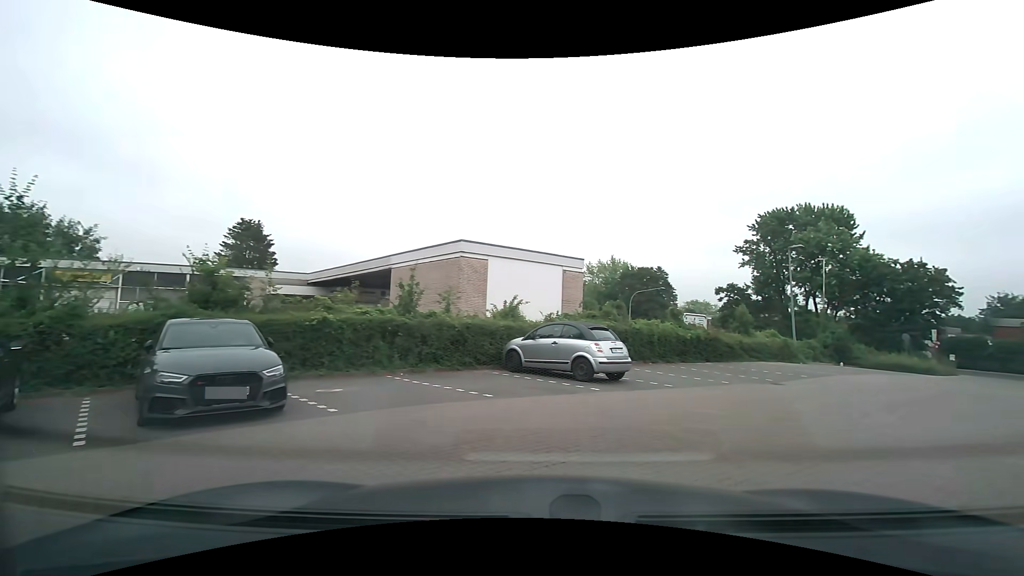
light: Day
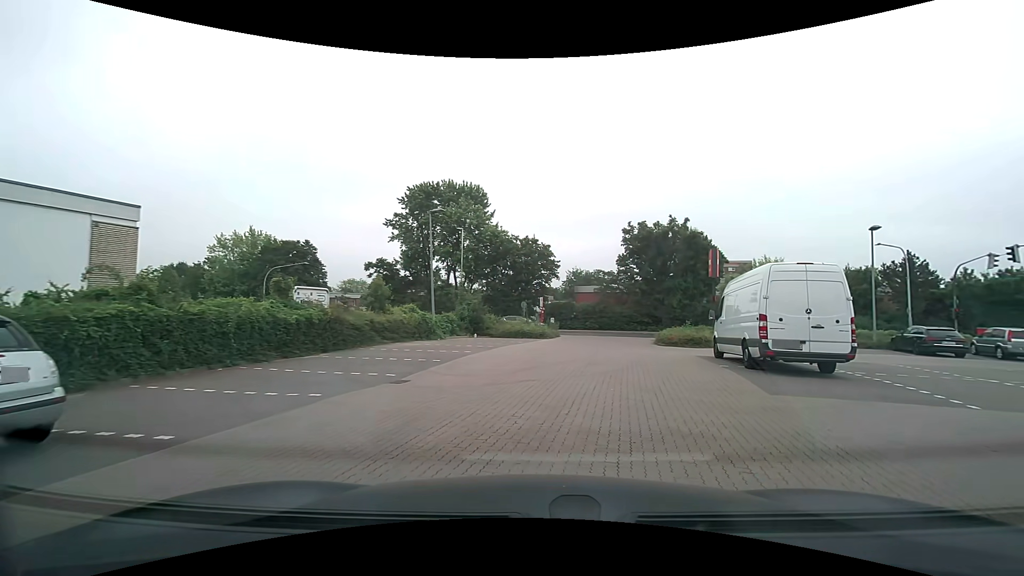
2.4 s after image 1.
(+2.4, +6.8) m; +38°
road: service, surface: paving_stones
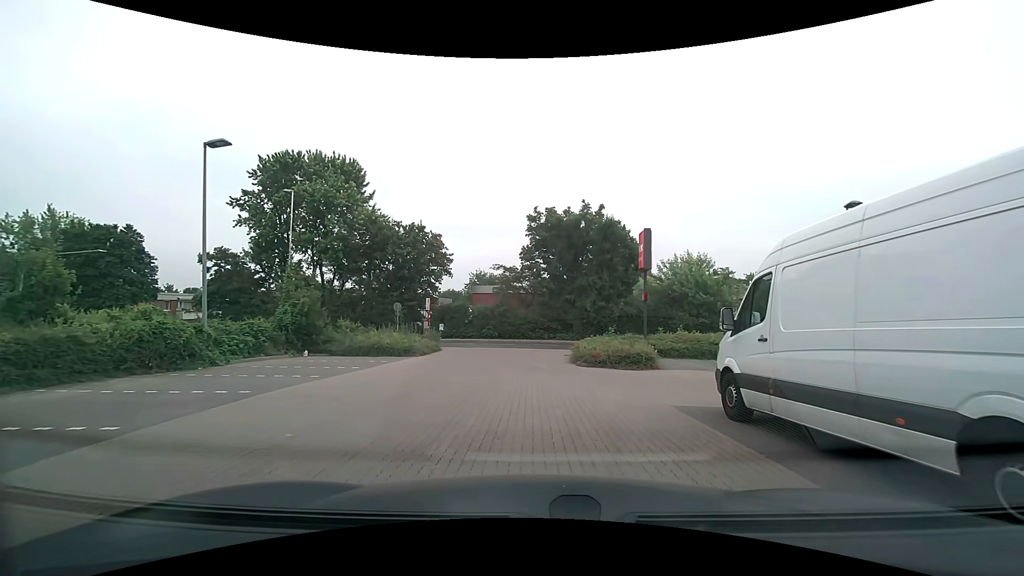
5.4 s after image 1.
(+1.4, +10.6) m; +9°
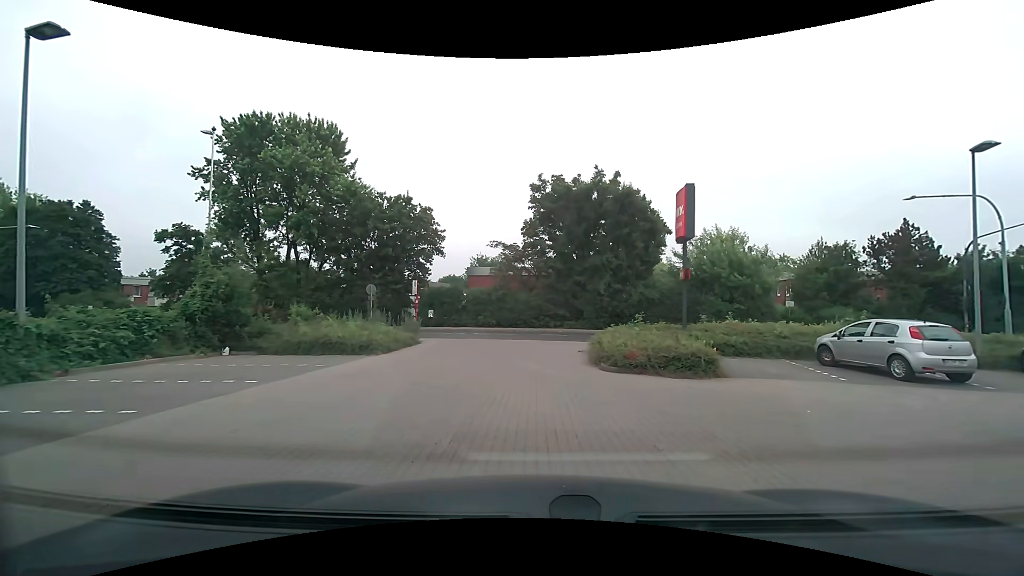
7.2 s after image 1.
(+0.1, +5.9) m; +1°
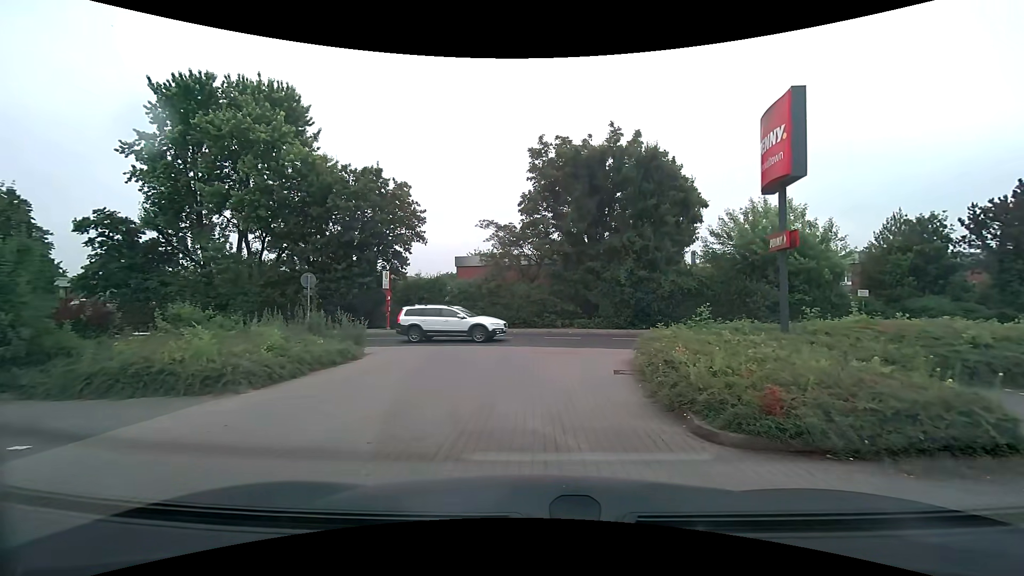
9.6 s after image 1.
(-0.1, +7.6) m; 0°
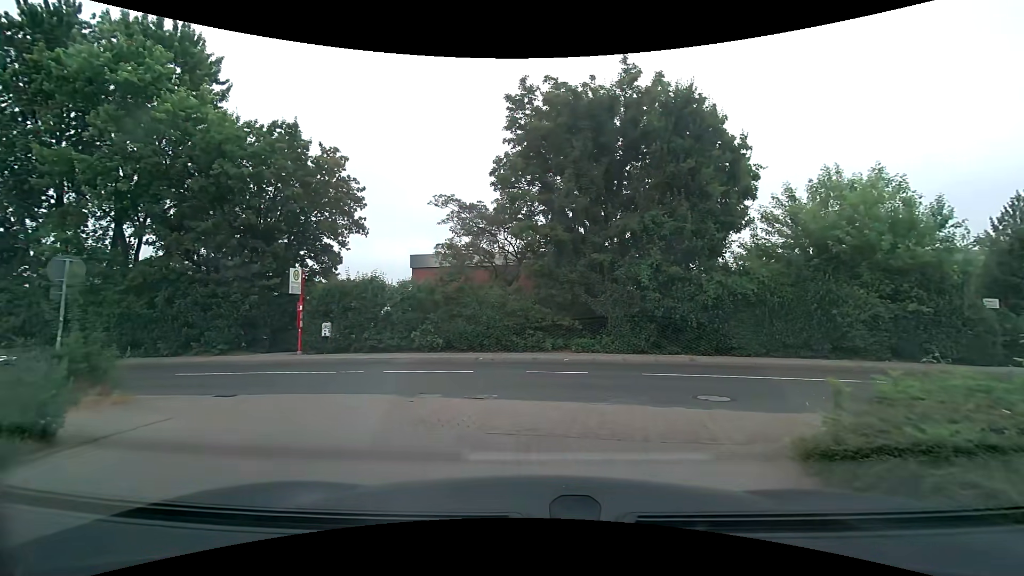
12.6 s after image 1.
(-0.1, +9.2) m; 0°
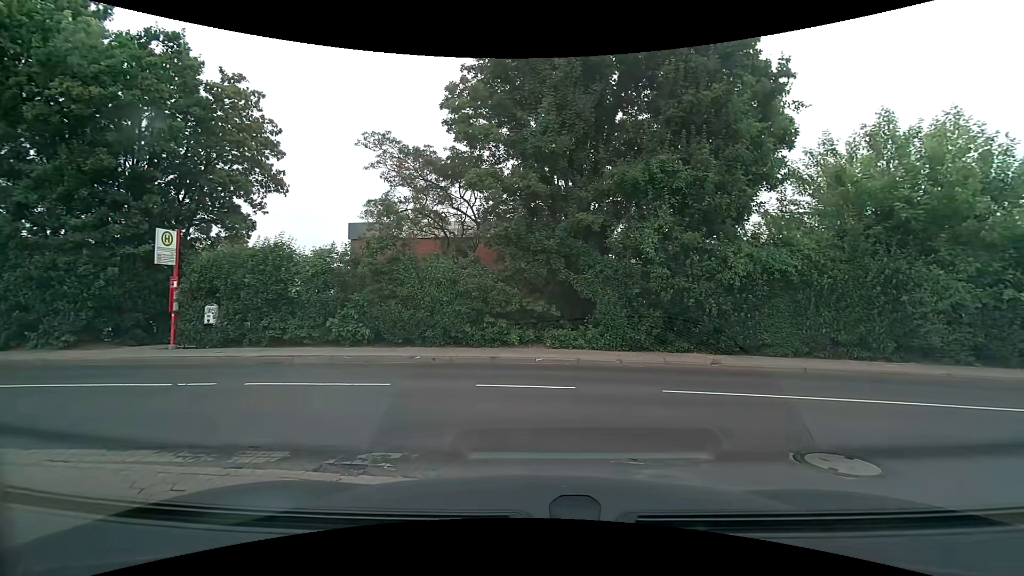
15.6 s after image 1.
(+0.2, +5.0) m; +5°
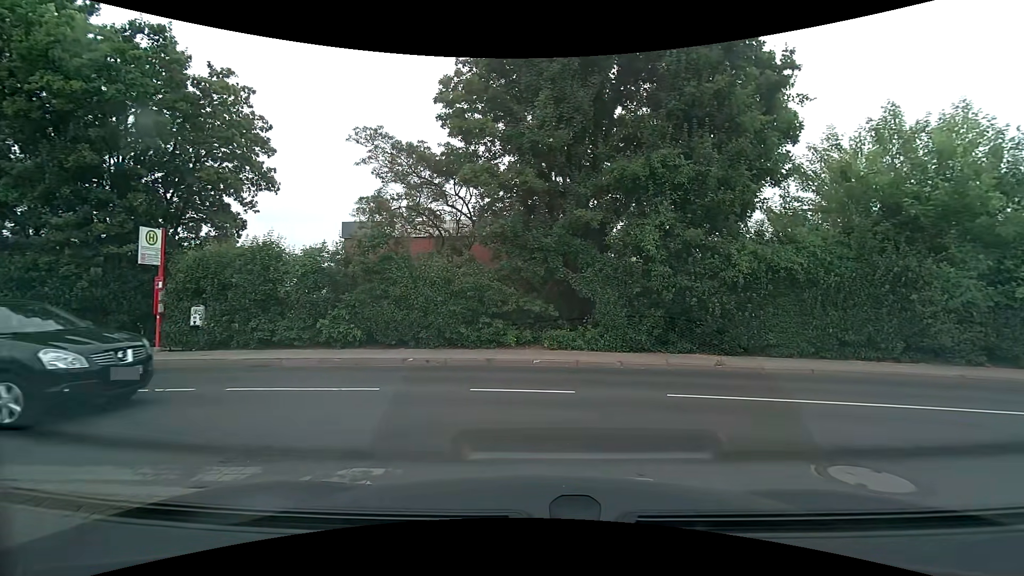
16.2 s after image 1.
(0.0, +0.4) m; 0°
